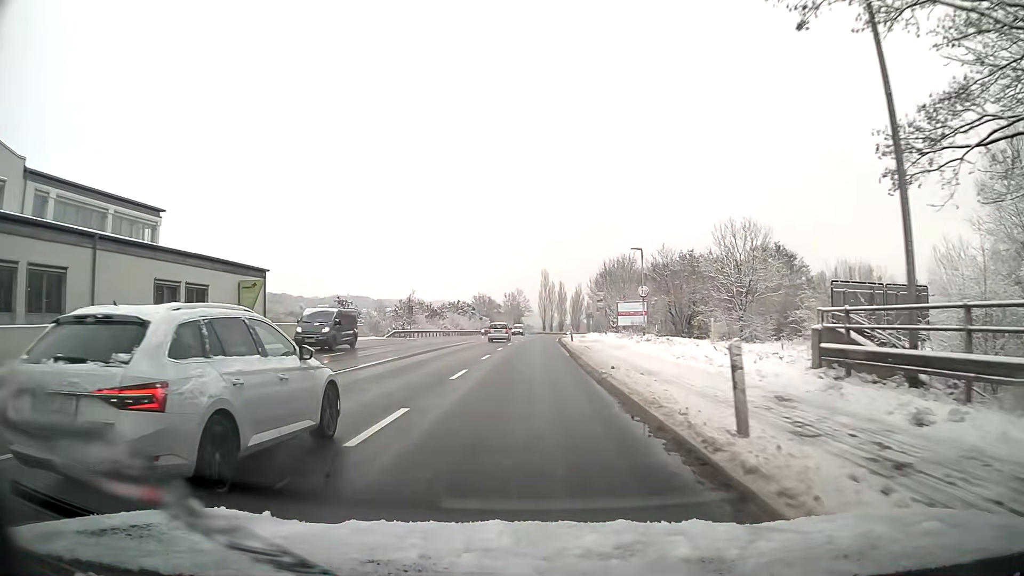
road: primary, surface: asphalt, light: Day
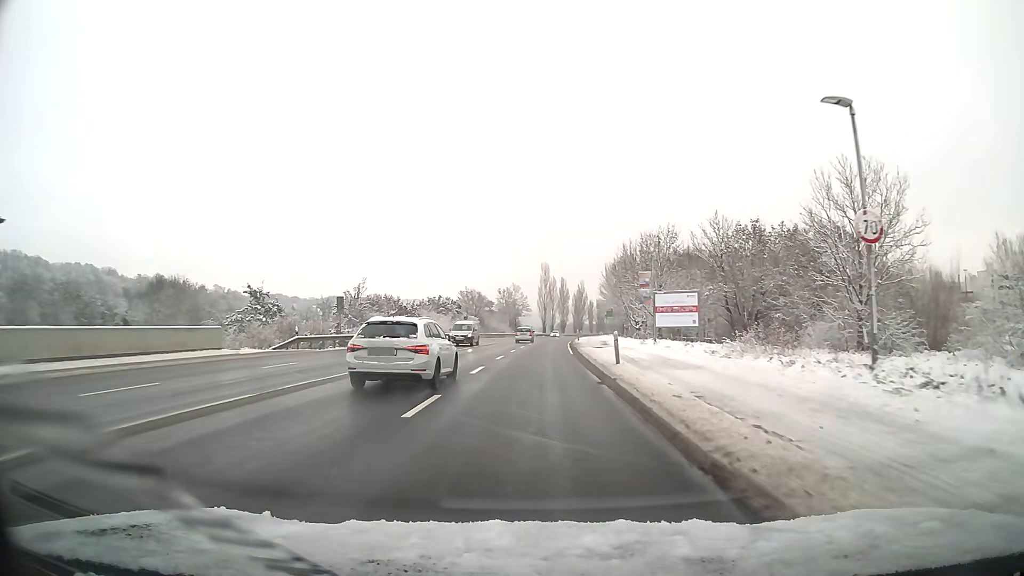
(0.0, +24.7) m; 0°
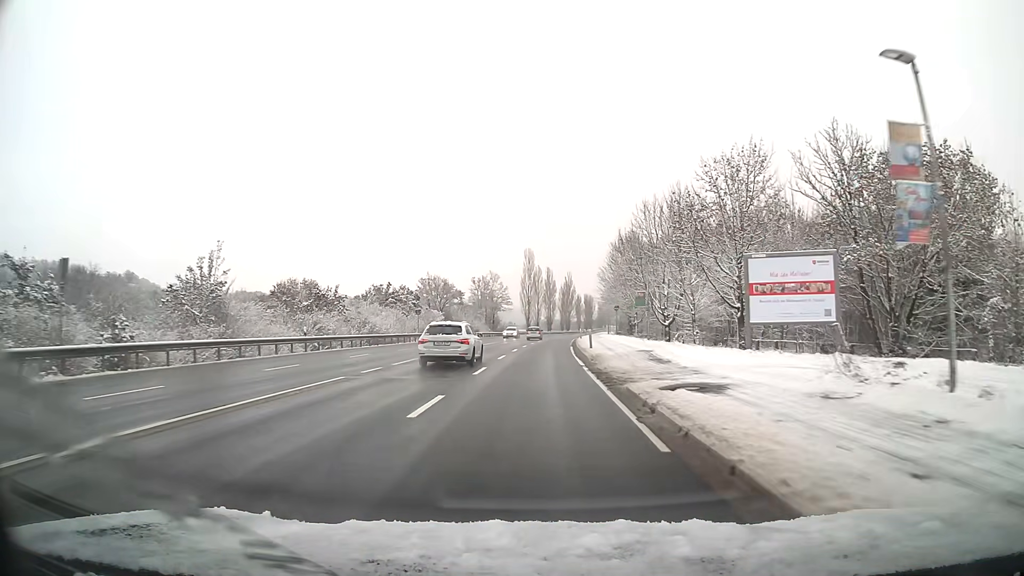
(+0.3, +27.2) m; +1°
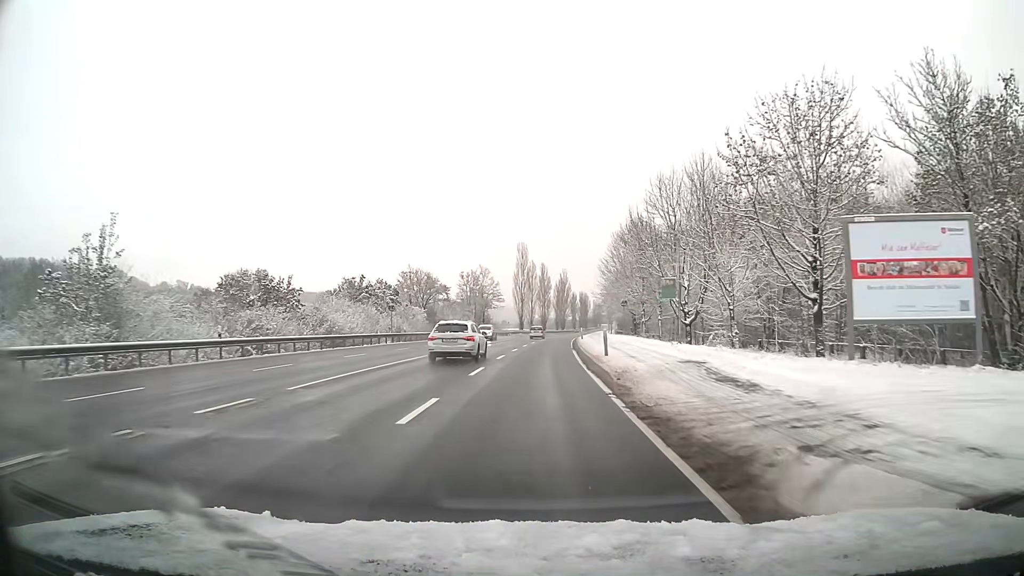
(0.0, +9.9) m; 0°
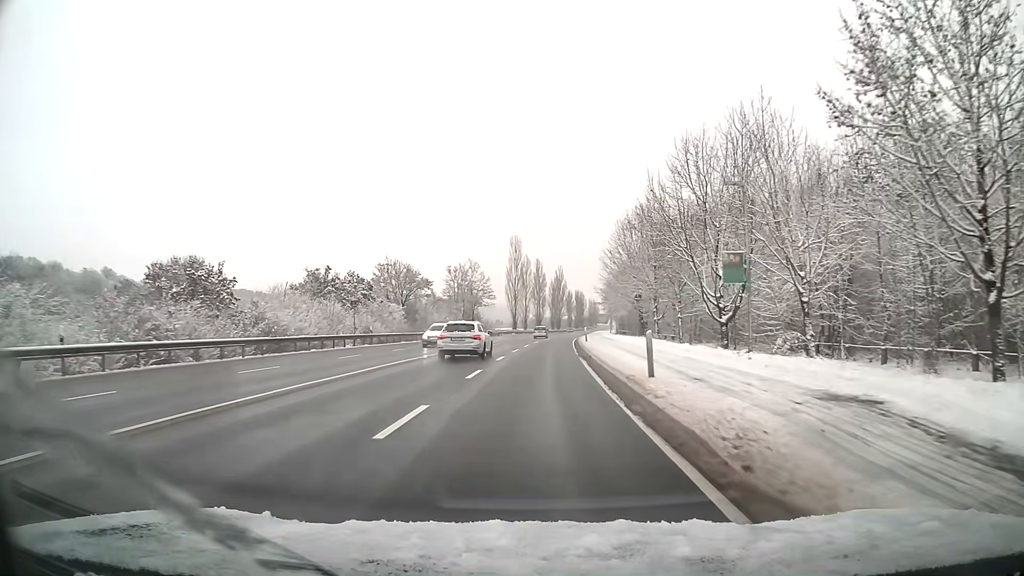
(0.0, +10.3) m; 0°
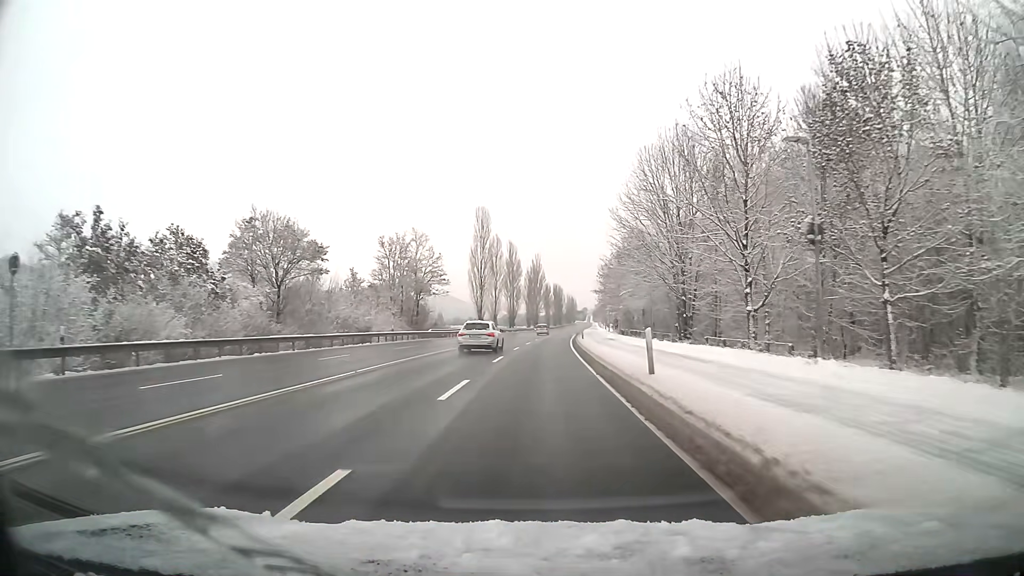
(+0.5, +32.1) m; +2°
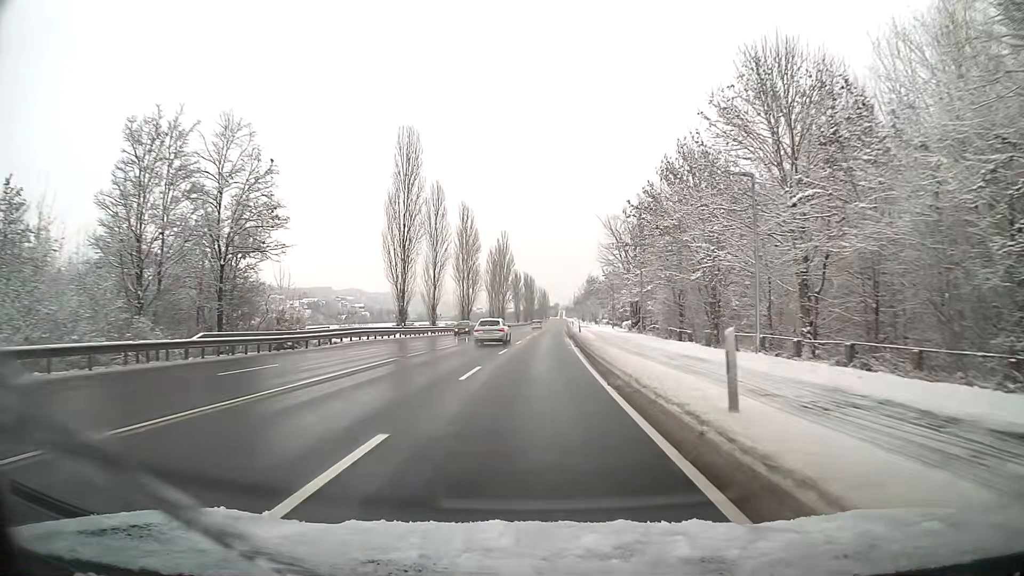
(+1.3, +44.3) m; +3°
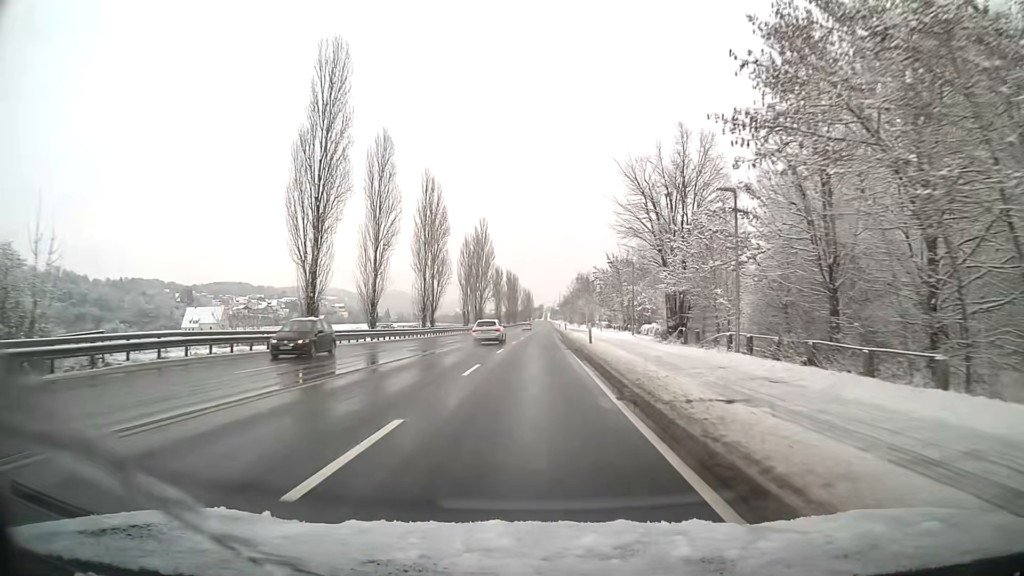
(+0.3, +22.6) m; +1°
